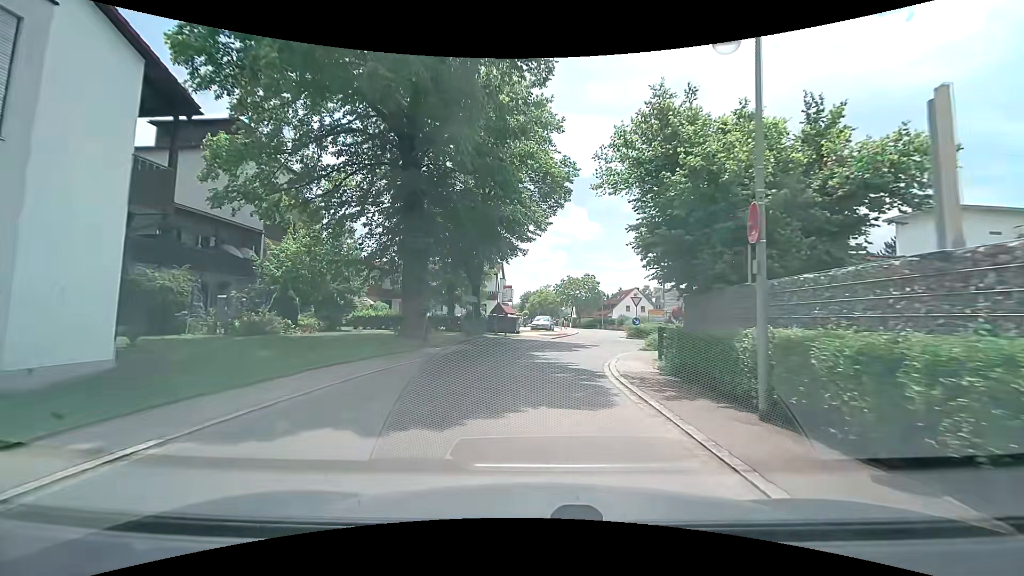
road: tertiary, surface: asphalt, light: Day
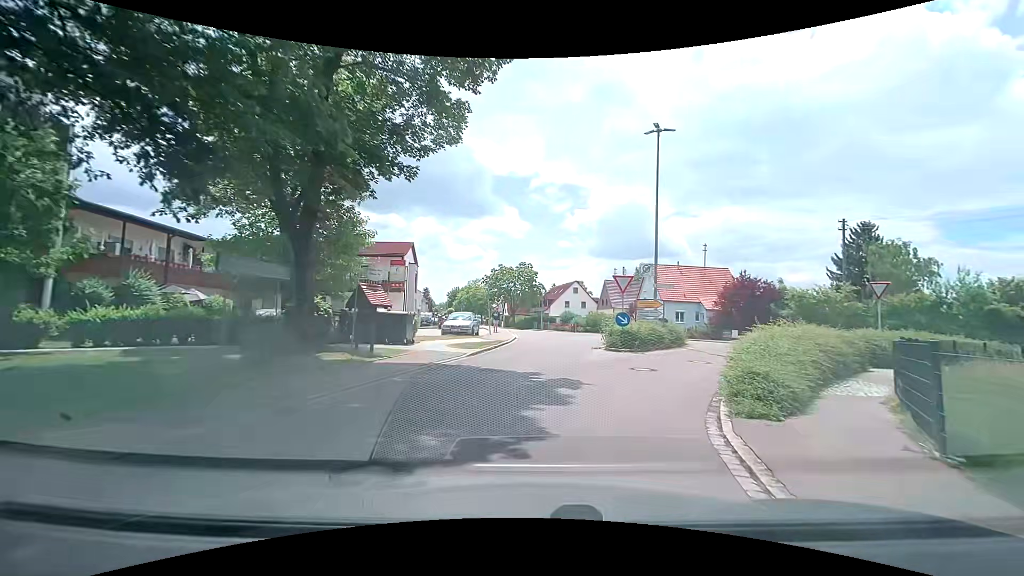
(+0.7, +16.3) m; +8°
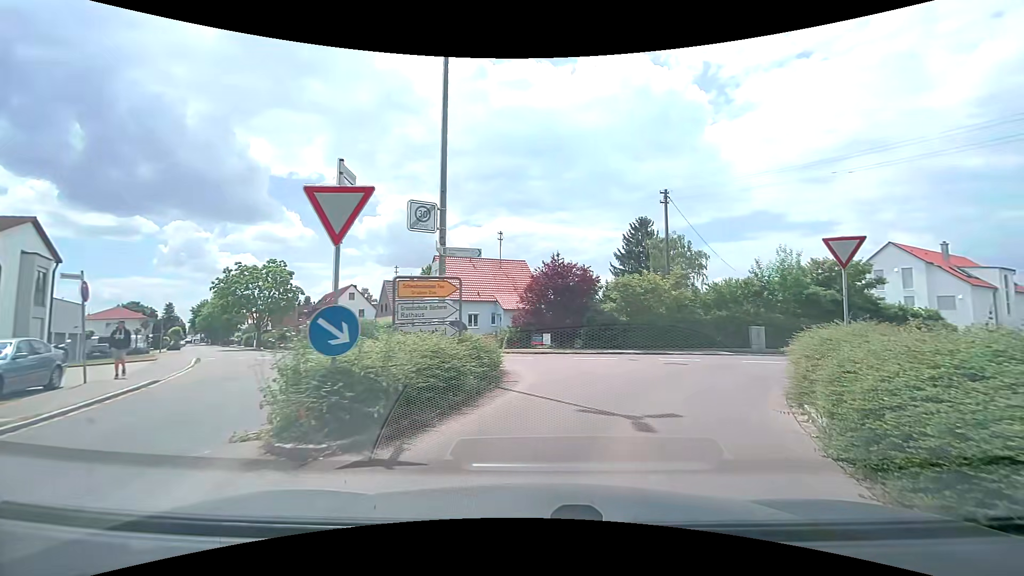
(+2.3, +13.5) m; +23°
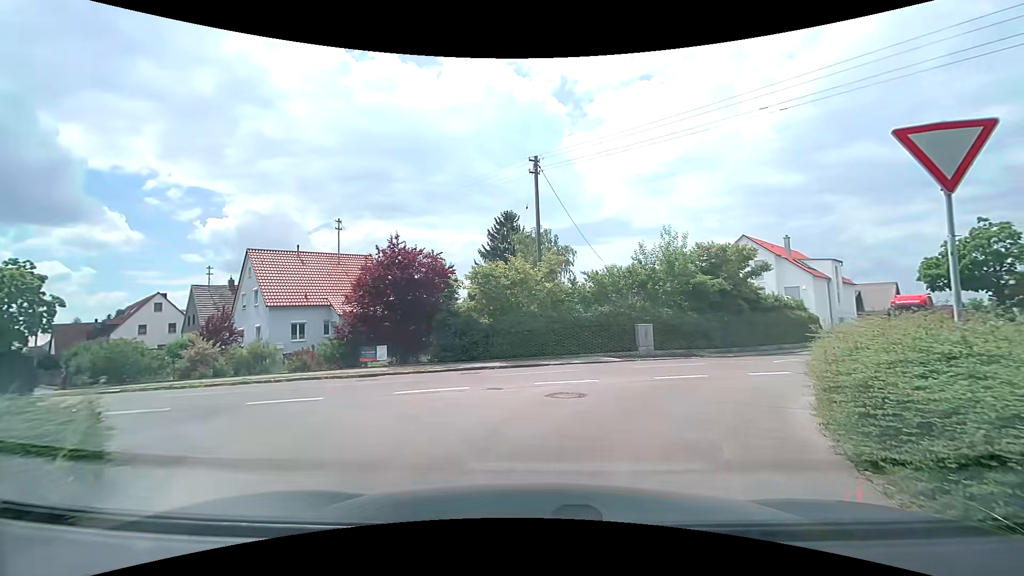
(+1.0, +7.5) m; +14°
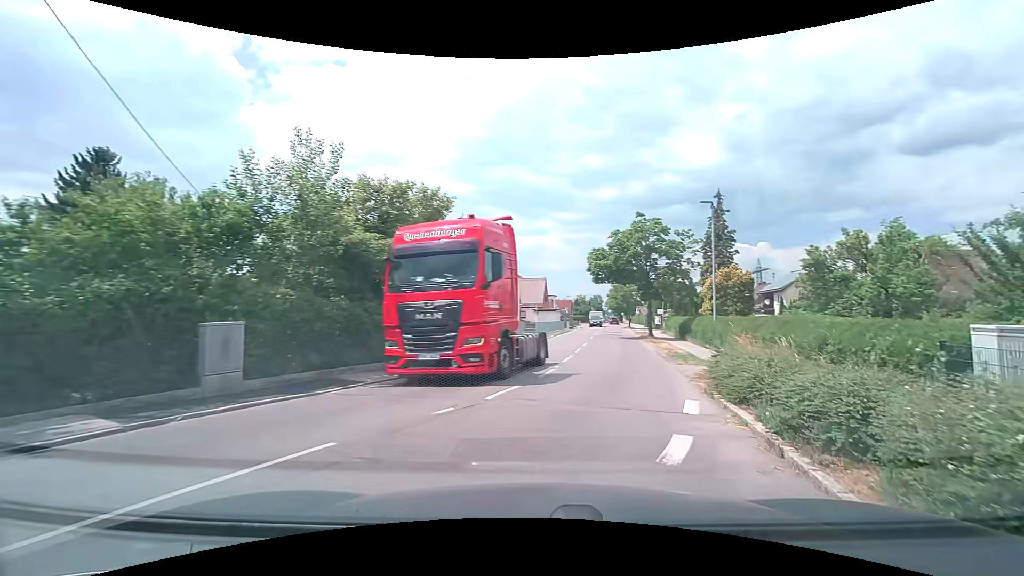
(+3.4, +12.0) m; +38°
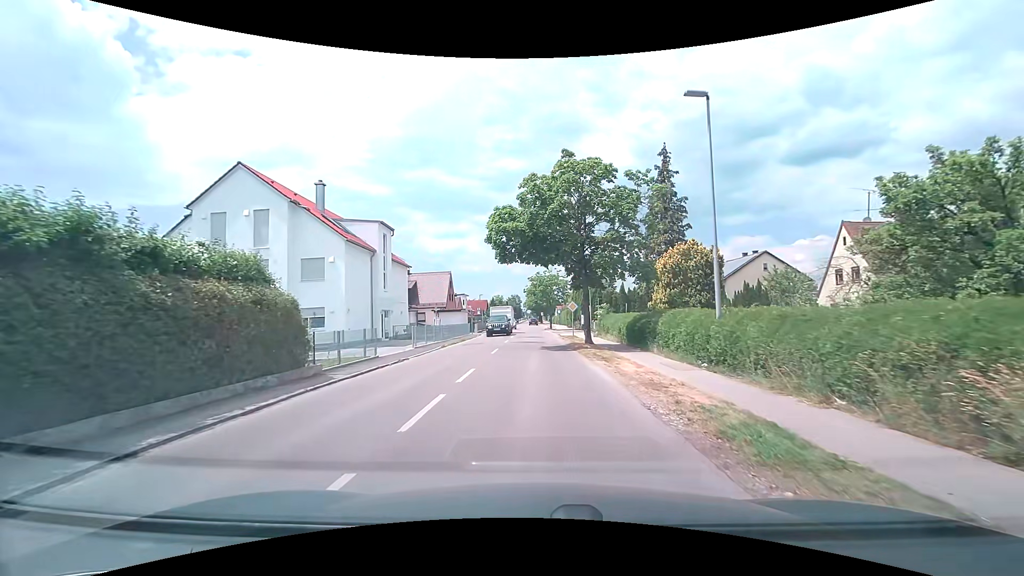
(+1.9, +14.7) m; +8°
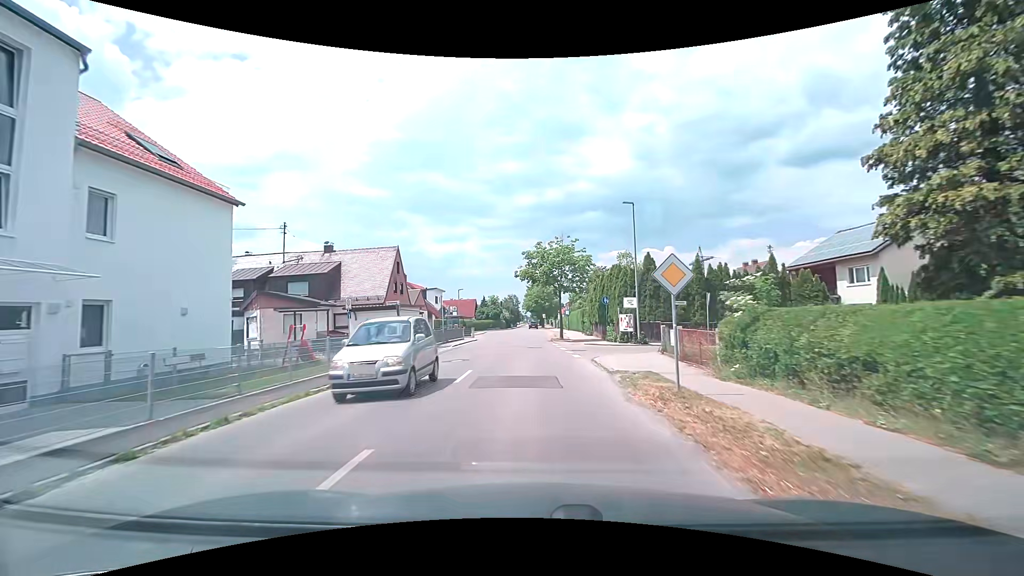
(-0.1, +26.6) m; 0°
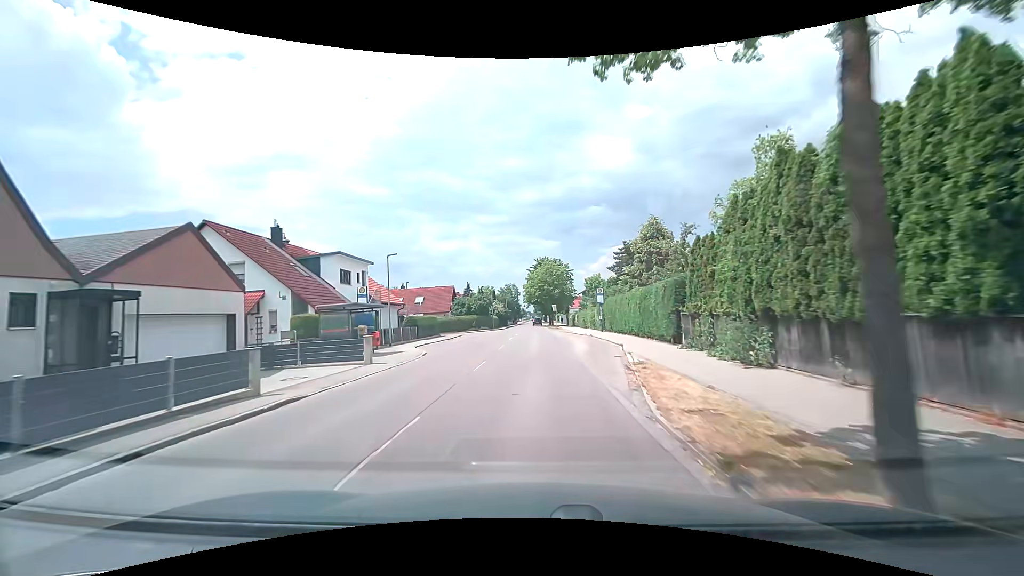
(-0.3, +34.7) m; 0°
(0, +10) (0, +20) (0, +30) (0, +40) (0, +50) (0, +60) (0, +70) (0, +80) (0, +90) (0, +100) m
